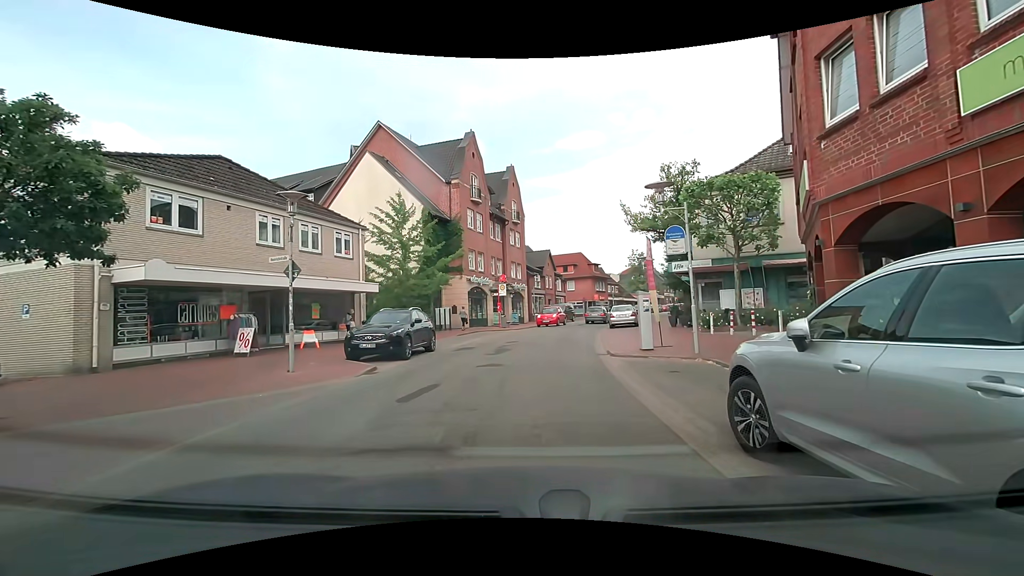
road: unclassified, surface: asphalt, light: Day
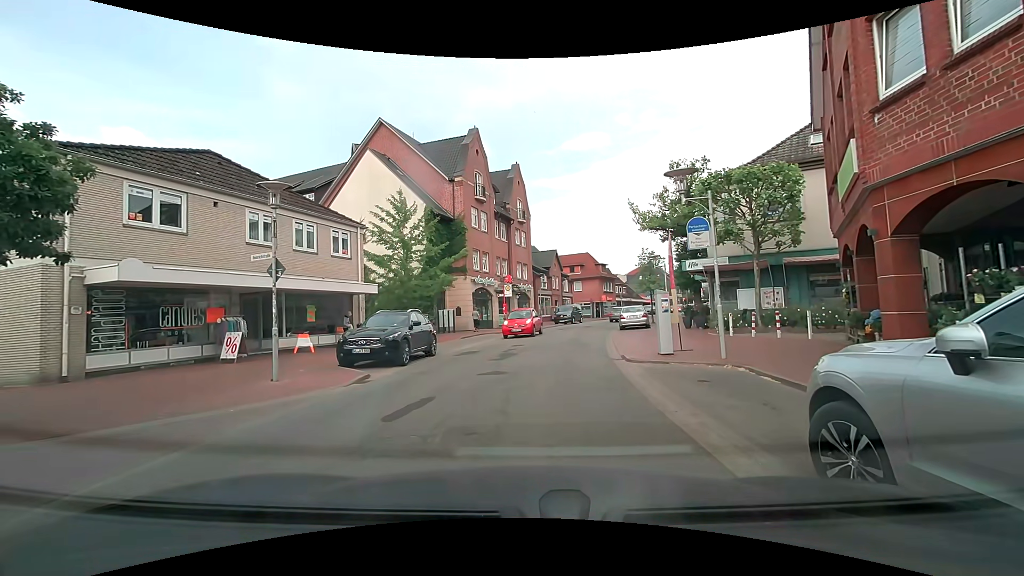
(0.0, +1.2) m; 0°
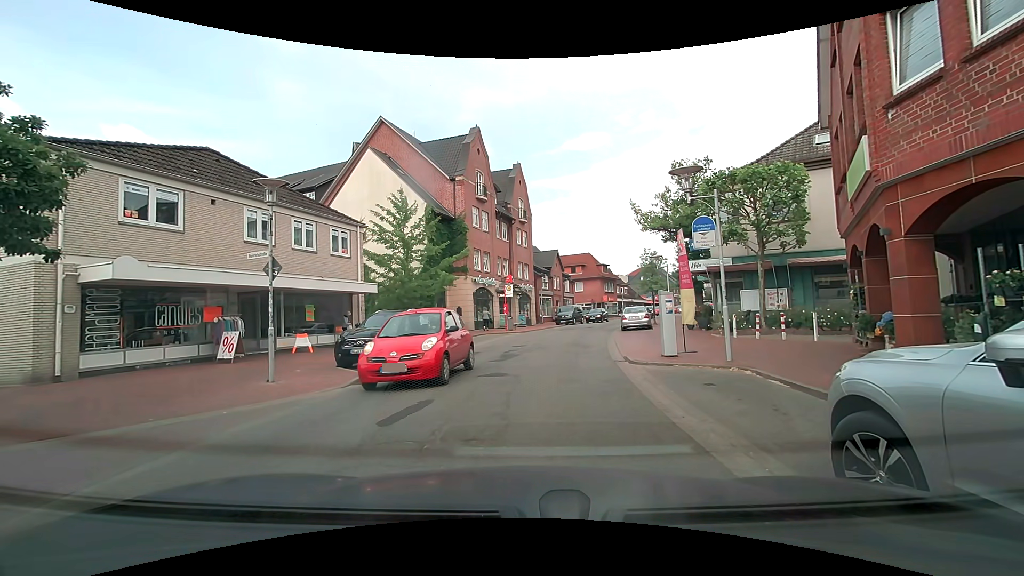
(0.0, +0.3) m; 0°
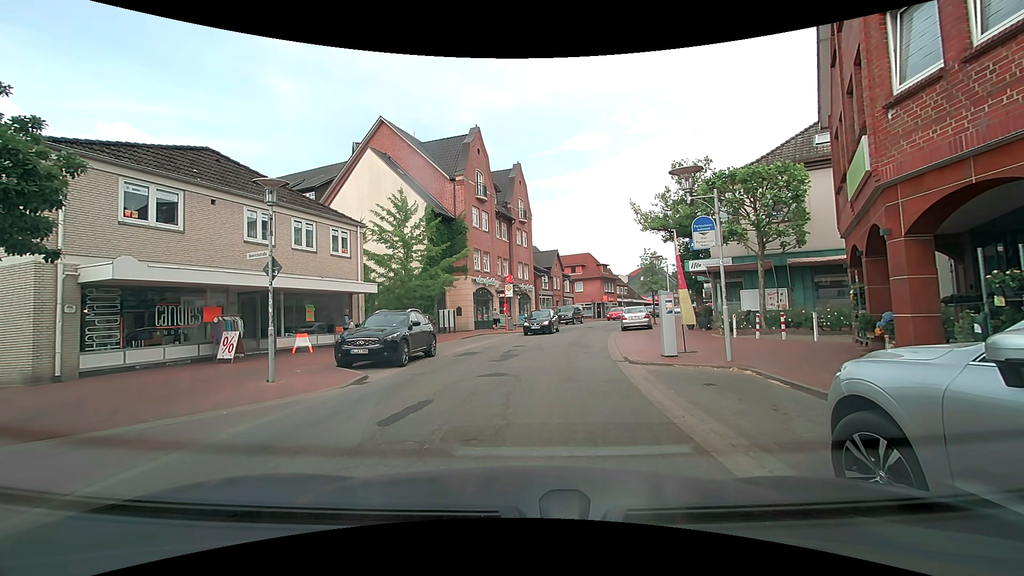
(0.0, 0.0) m; 0°
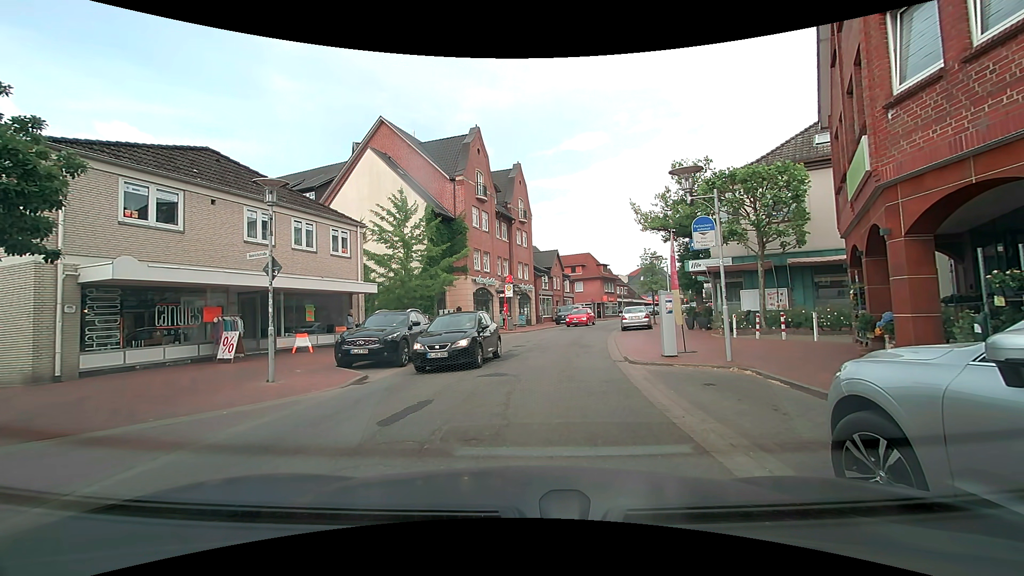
(0.0, 0.0) m; 0°
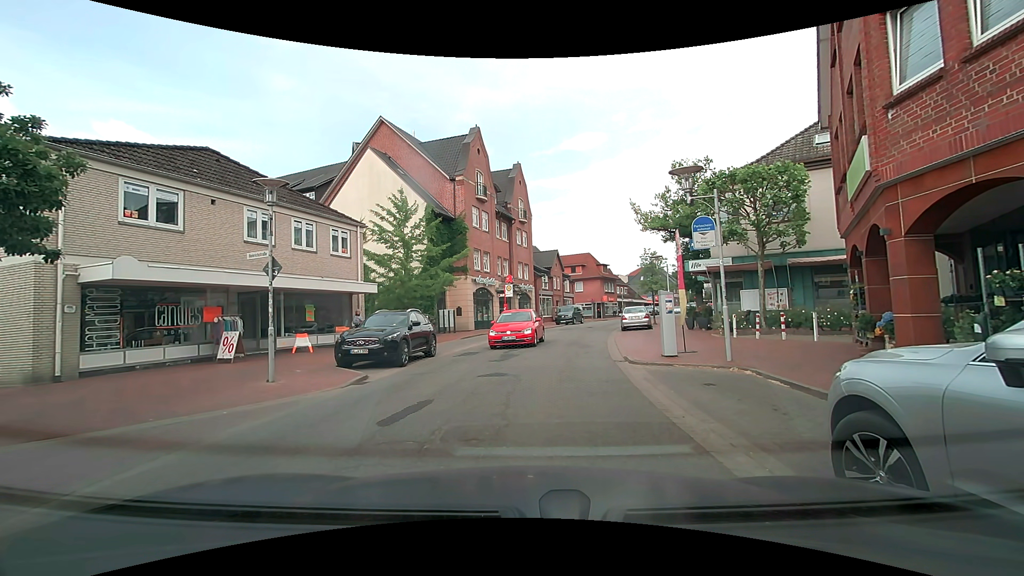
(0.0, 0.0) m; 0°
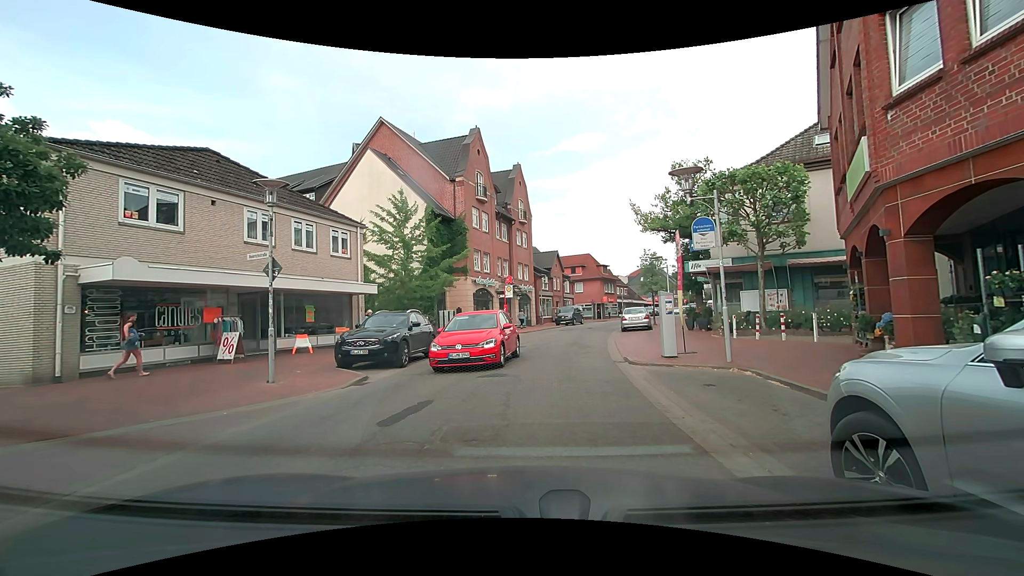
(0.0, 0.0) m; 0°
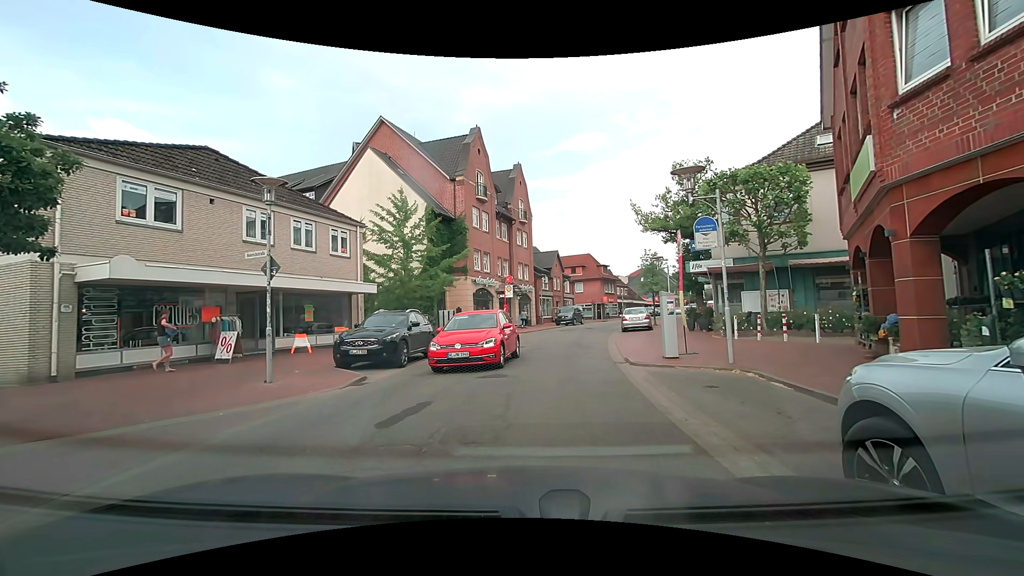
(0.0, +0.1) m; 0°
